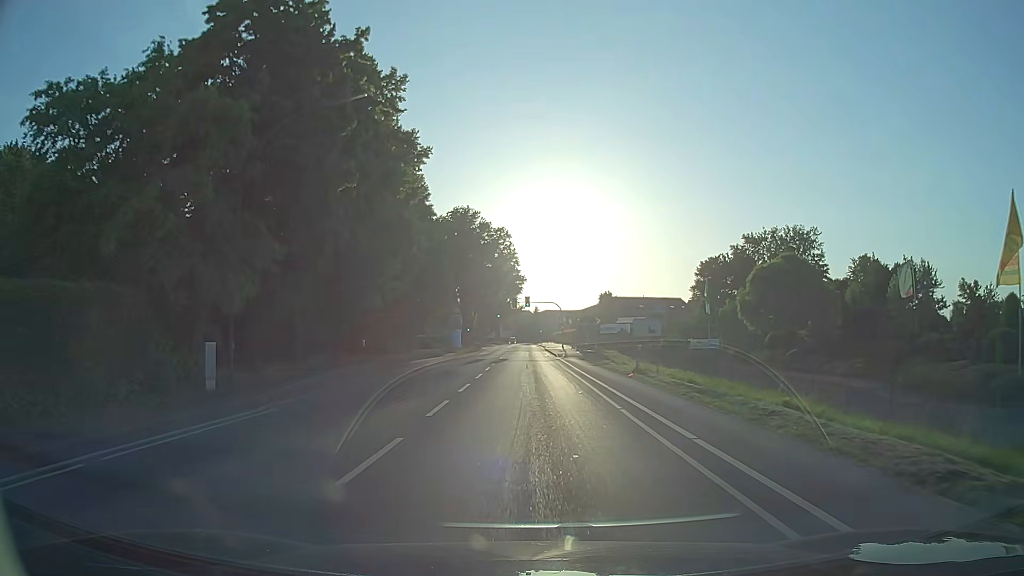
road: secondary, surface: asphalt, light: Day
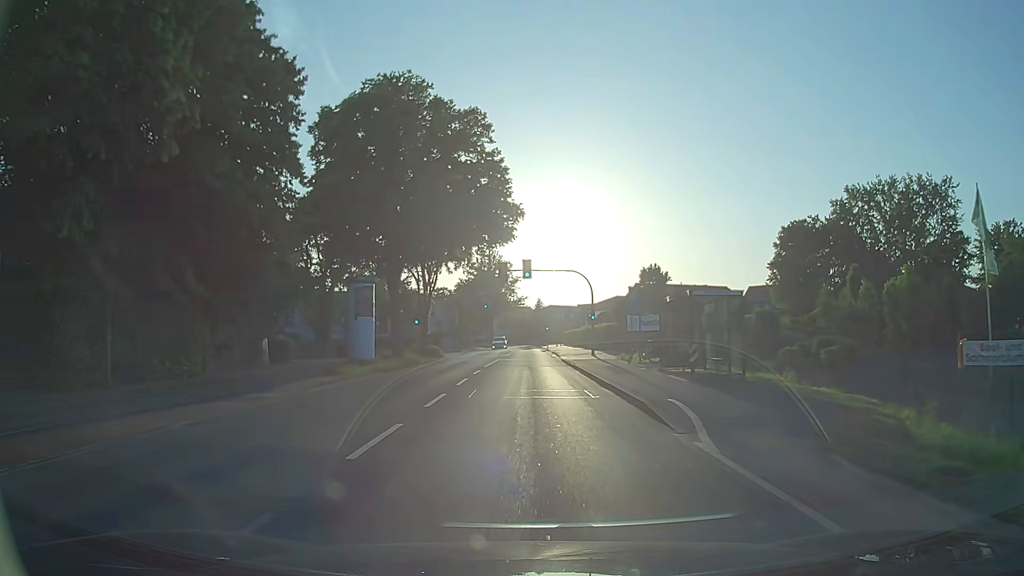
(-0.2, +40.2) m; 0°
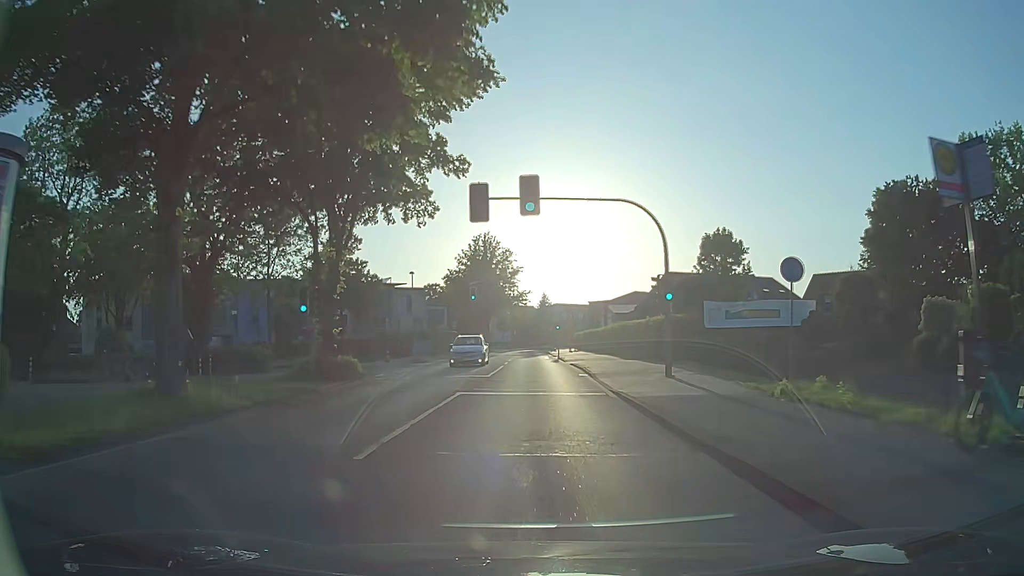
(-0.3, +24.2) m; 0°
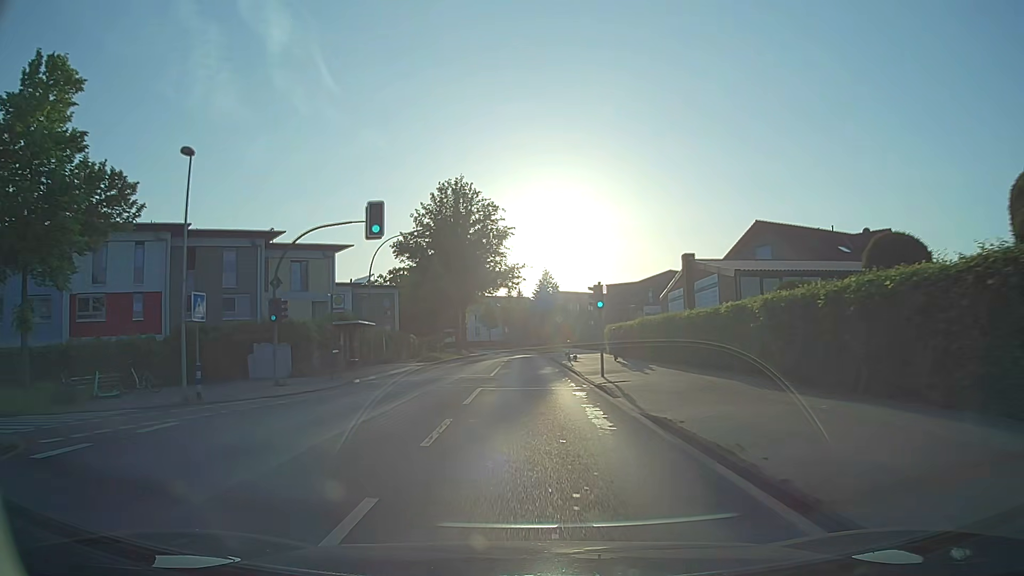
(-0.2, +40.2) m; 0°
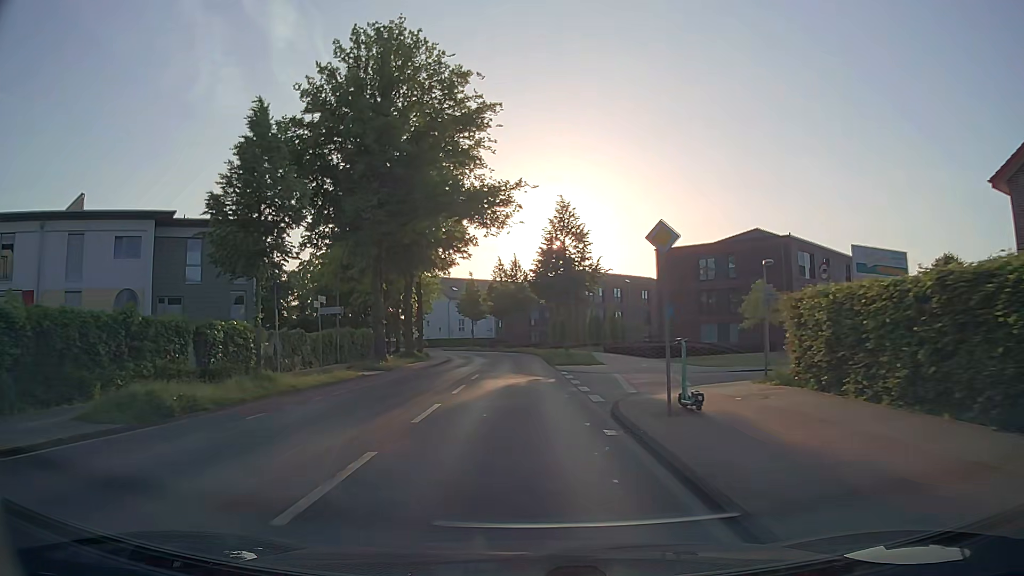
(+0.1, +40.5) m; 0°
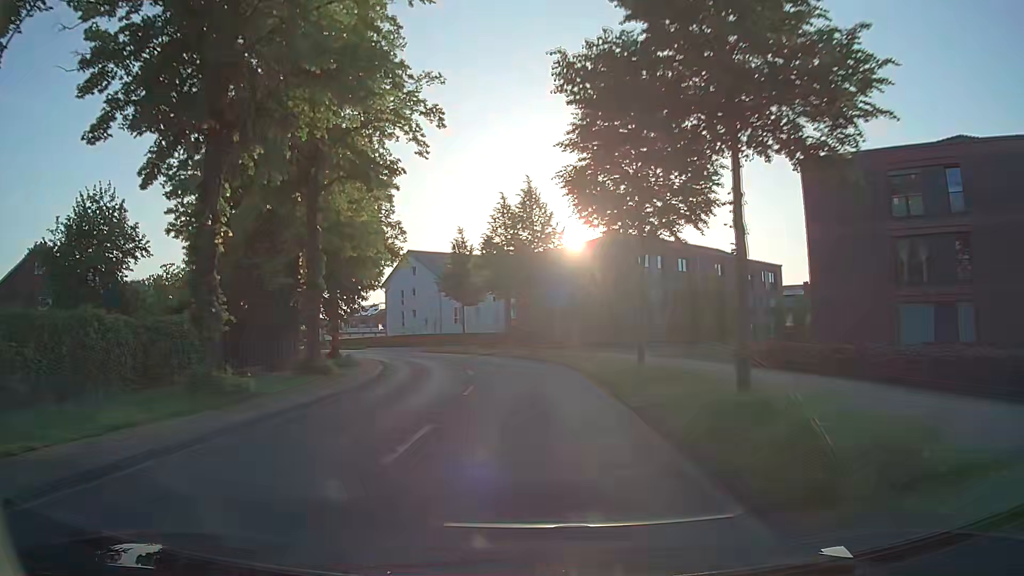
(-0.3, +32.4) m; -1°
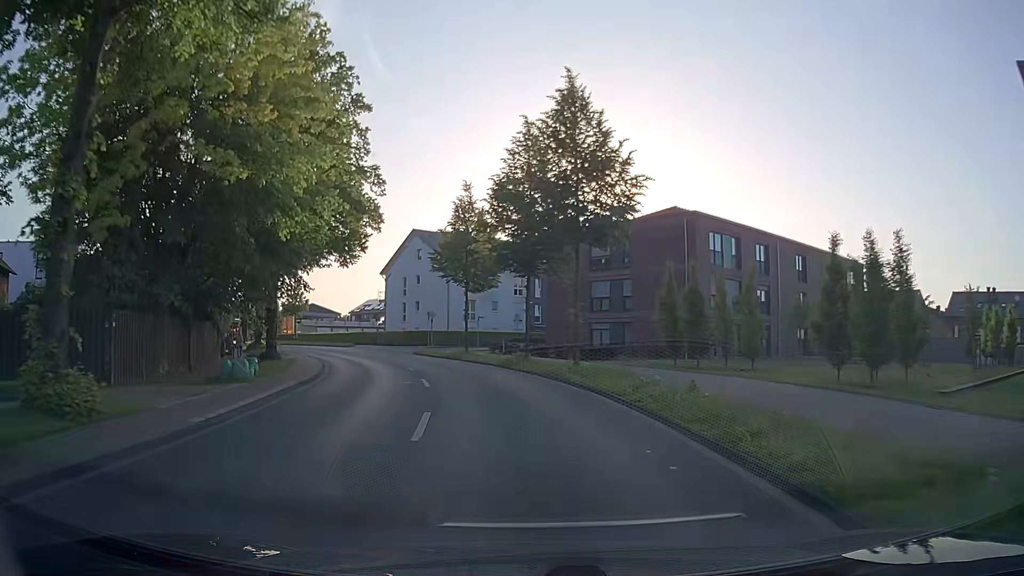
(-0.4, +16.2) m; -3°
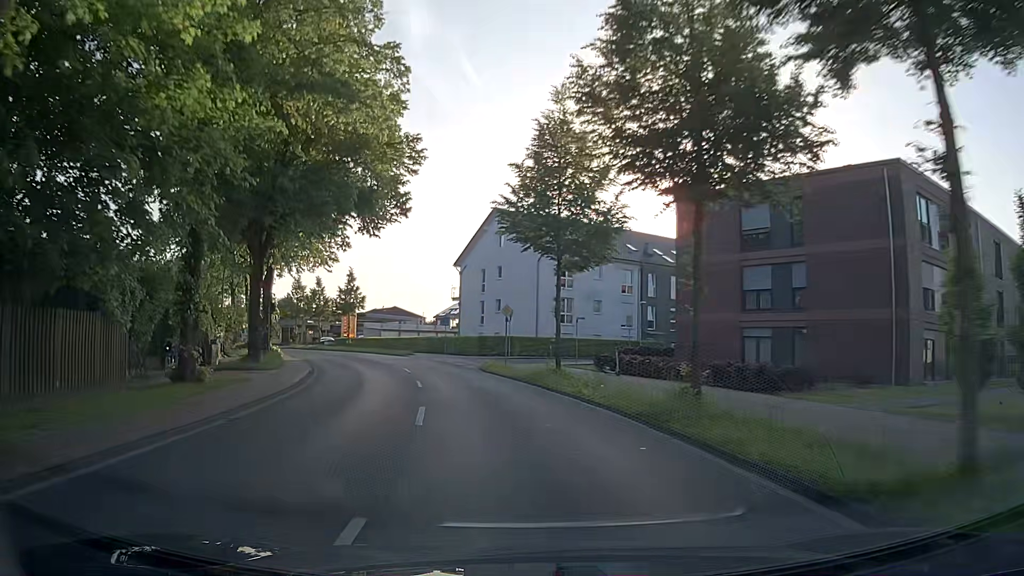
(-0.9, +16.2) m; -7°
